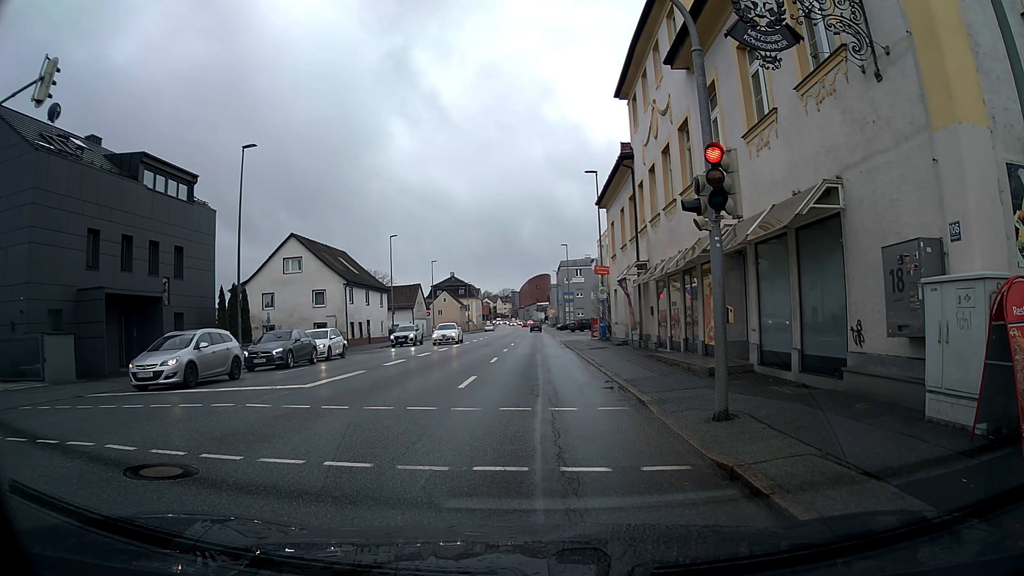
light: Day
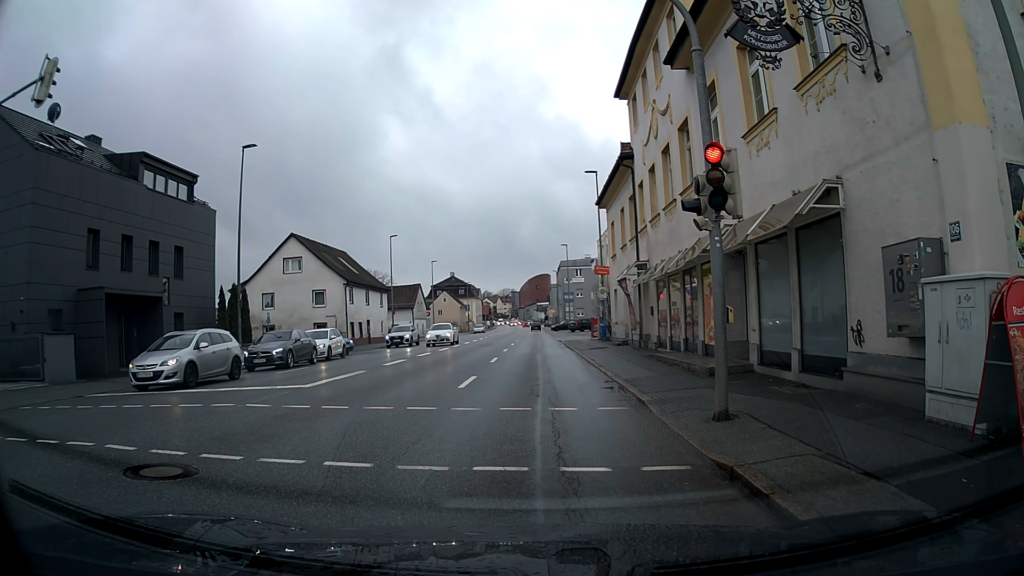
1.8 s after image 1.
(0.0, 0.0) m; 0°
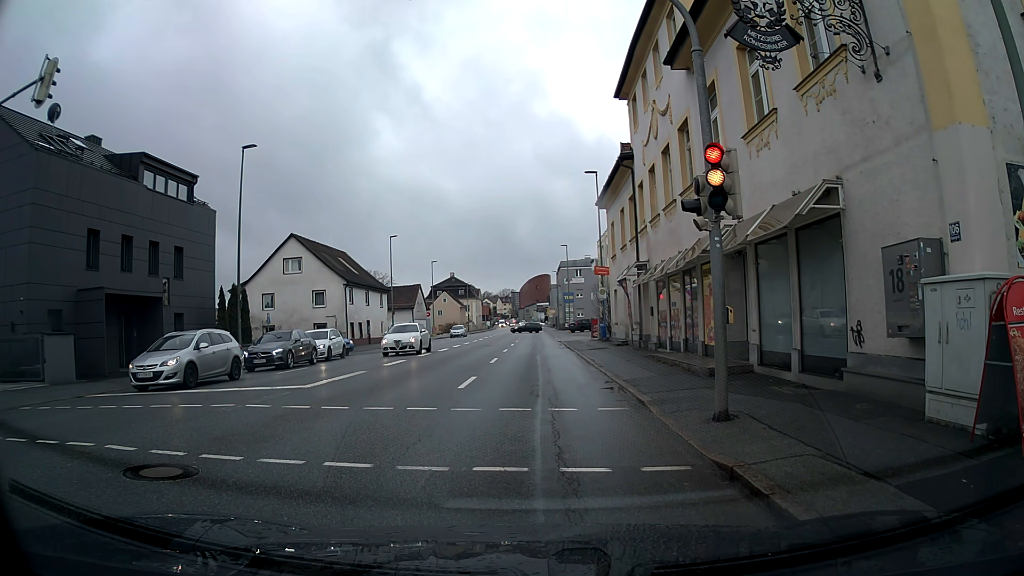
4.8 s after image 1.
(0.0, 0.0) m; 0°
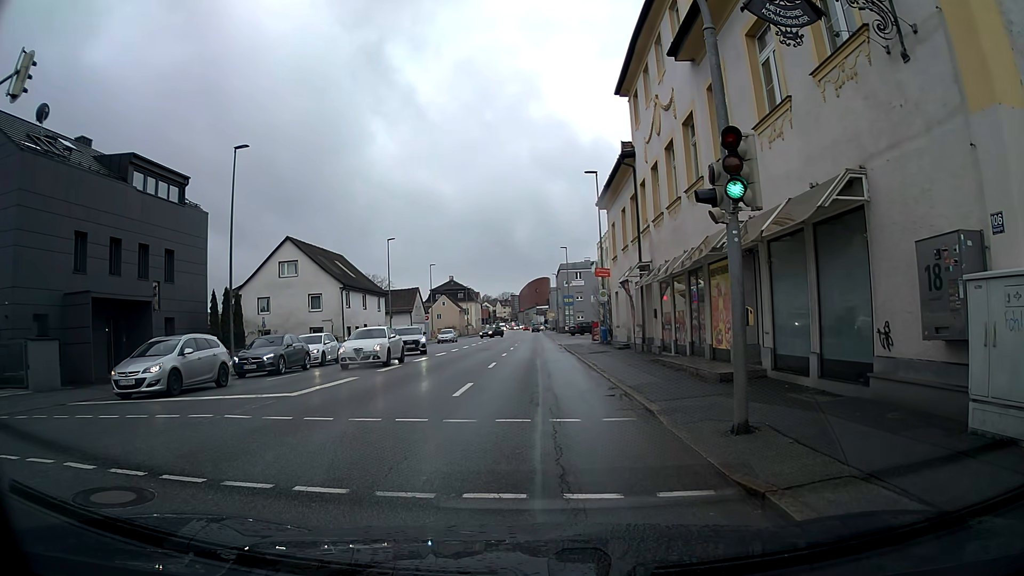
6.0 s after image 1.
(0.0, +0.9) m; 0°
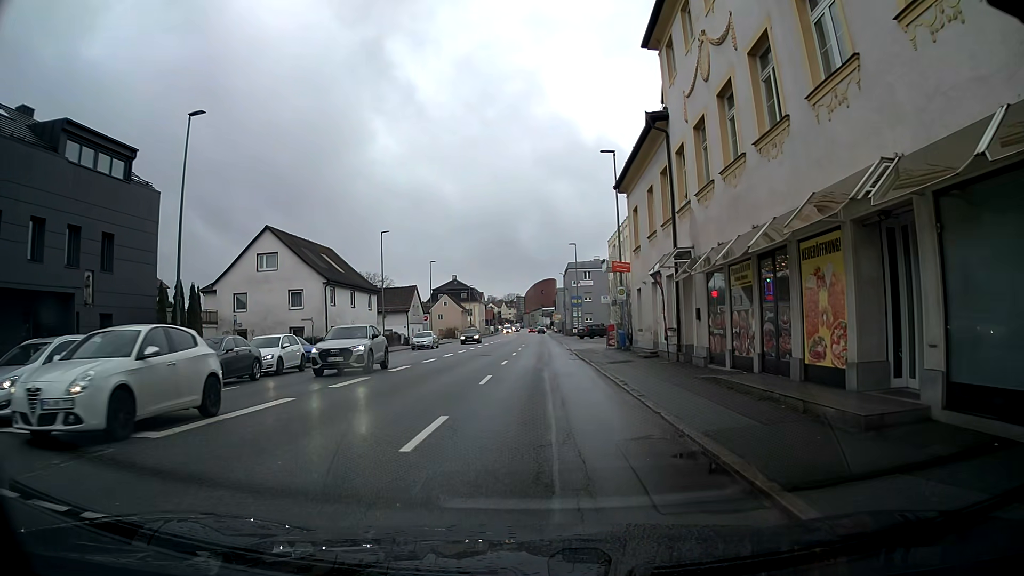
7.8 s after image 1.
(-0.1, +6.0) m; -1°
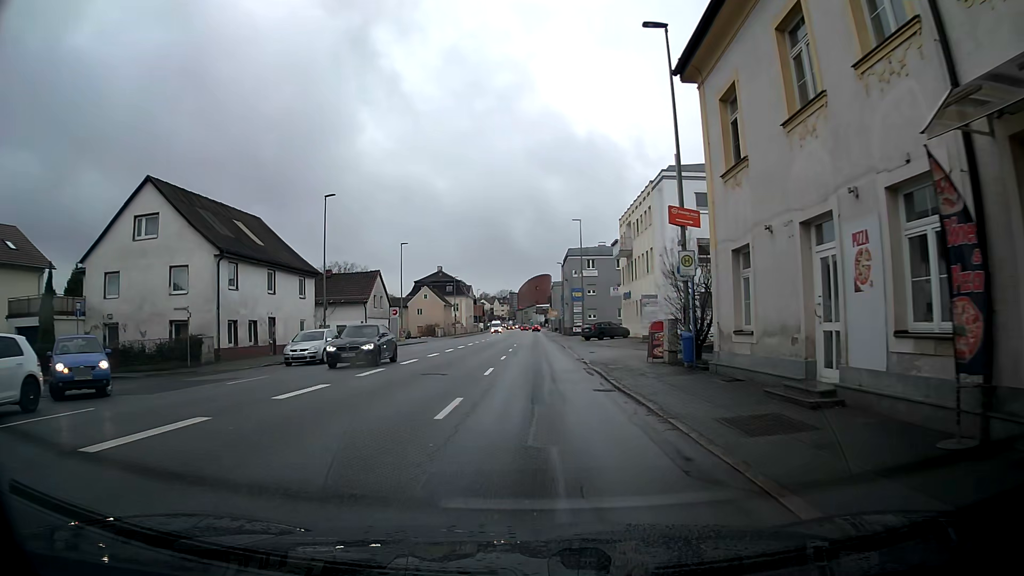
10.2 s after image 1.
(+0.2, +16.1) m; +1°
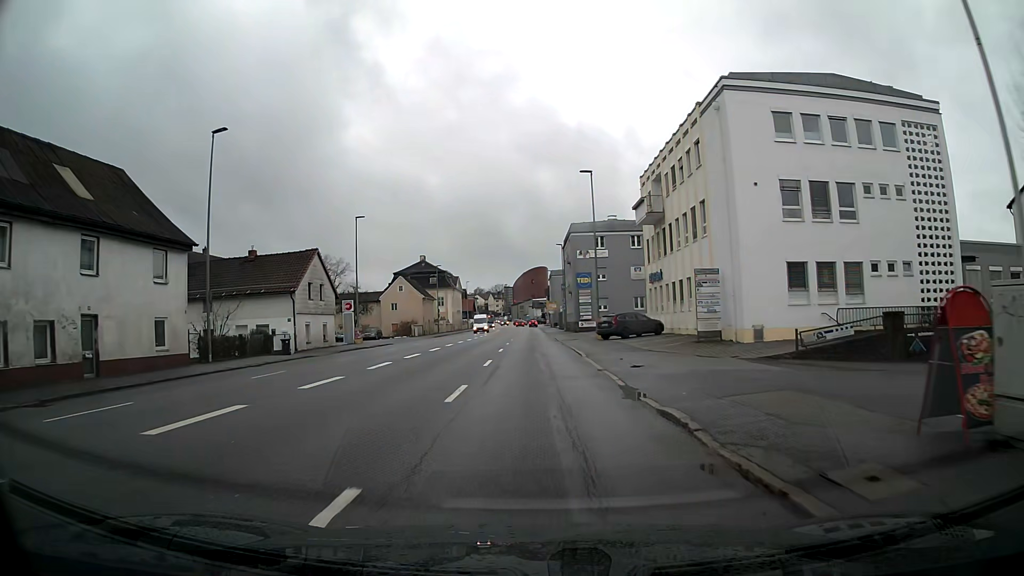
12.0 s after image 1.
(0.0, +16.7) m; 0°
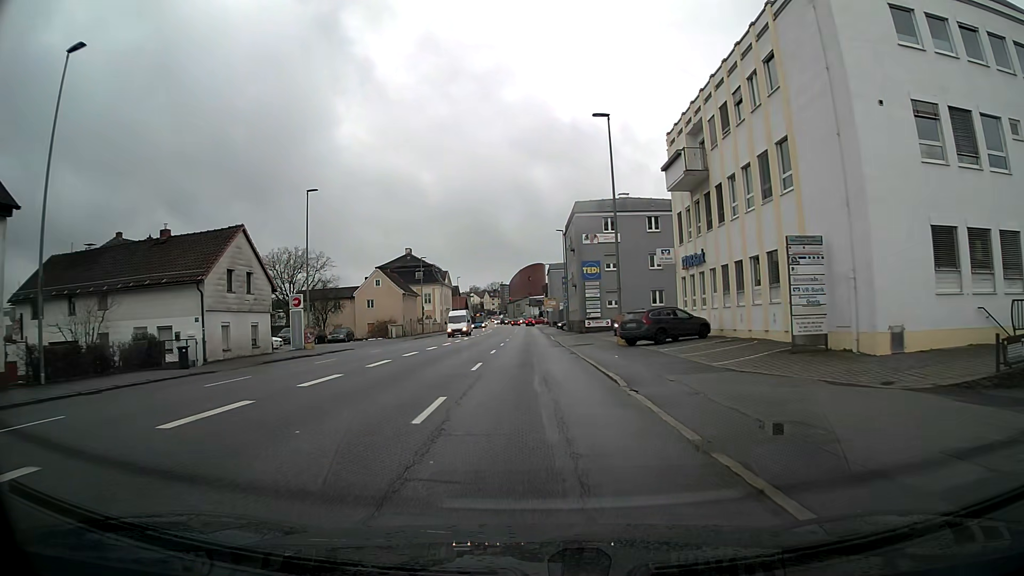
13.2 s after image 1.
(0.0, +11.6) m; 0°
(0, +10) (0, +20) (0, +30) (0, +40) (-1, +50) (-1, +60) (-1, +70) (-1, +80) (-1, +90) (-1, +100) m
